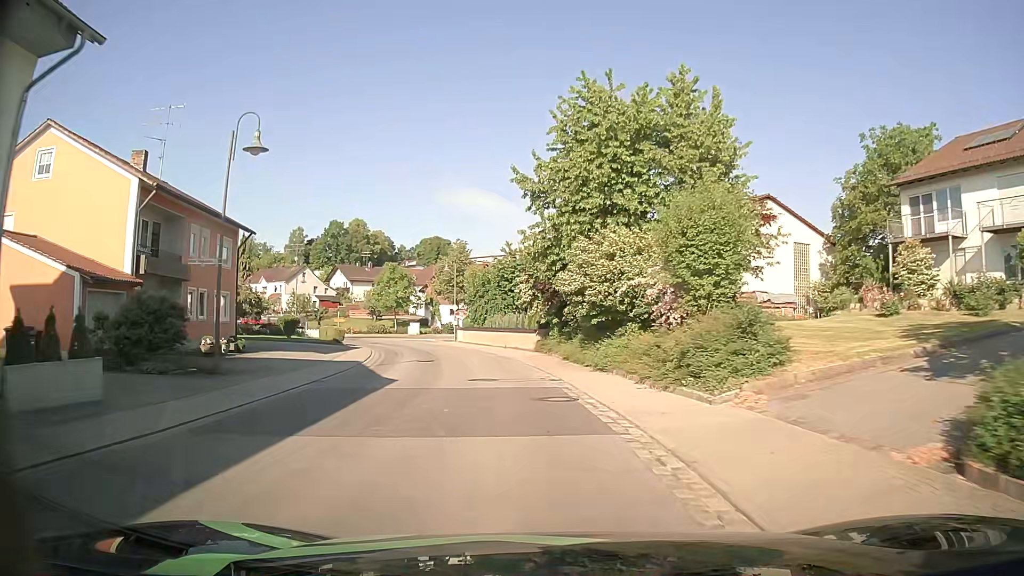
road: secondary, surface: asphalt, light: Day
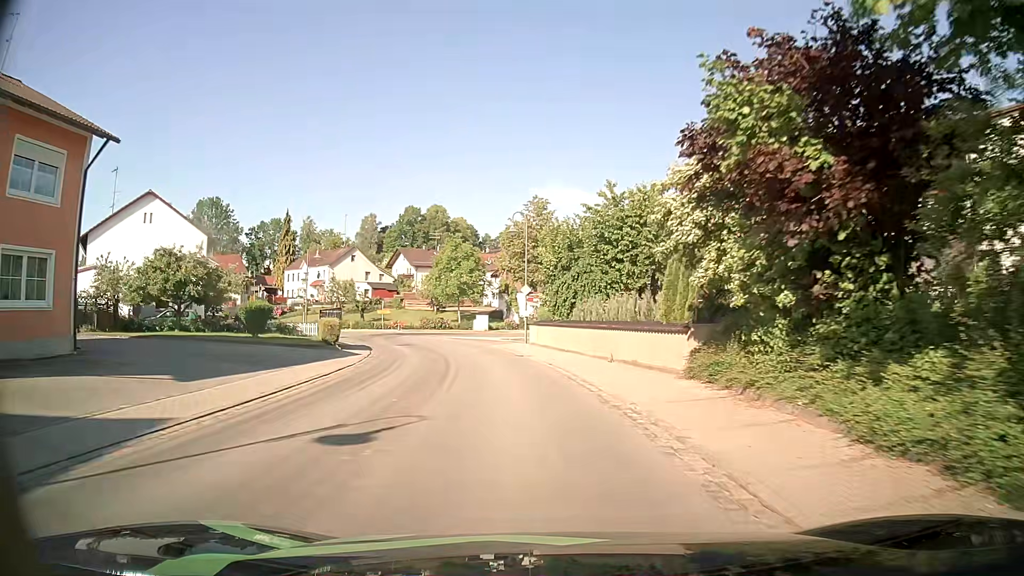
(-1.5, +20.5) m; -8°
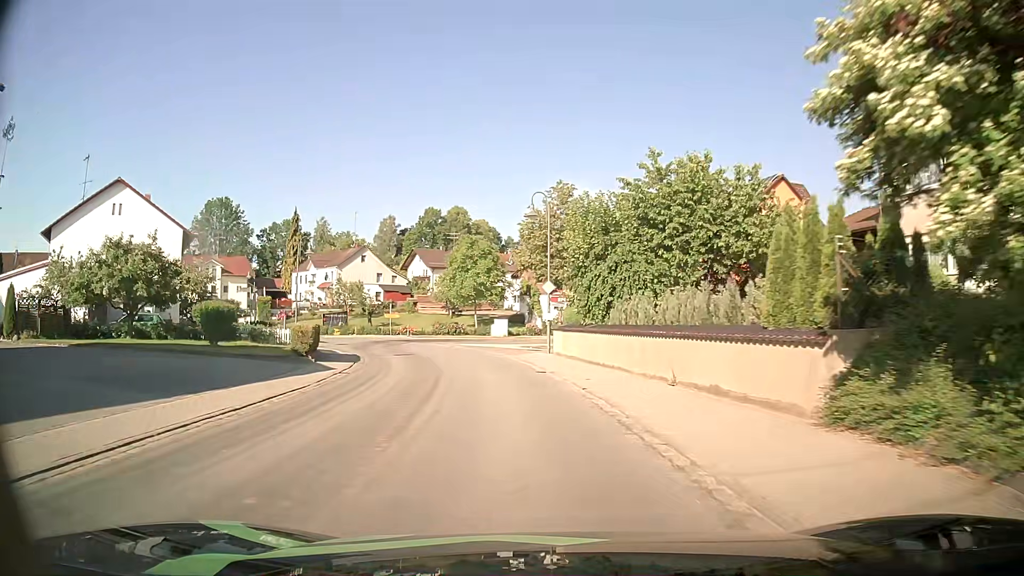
(-0.1, +6.7) m; -1°
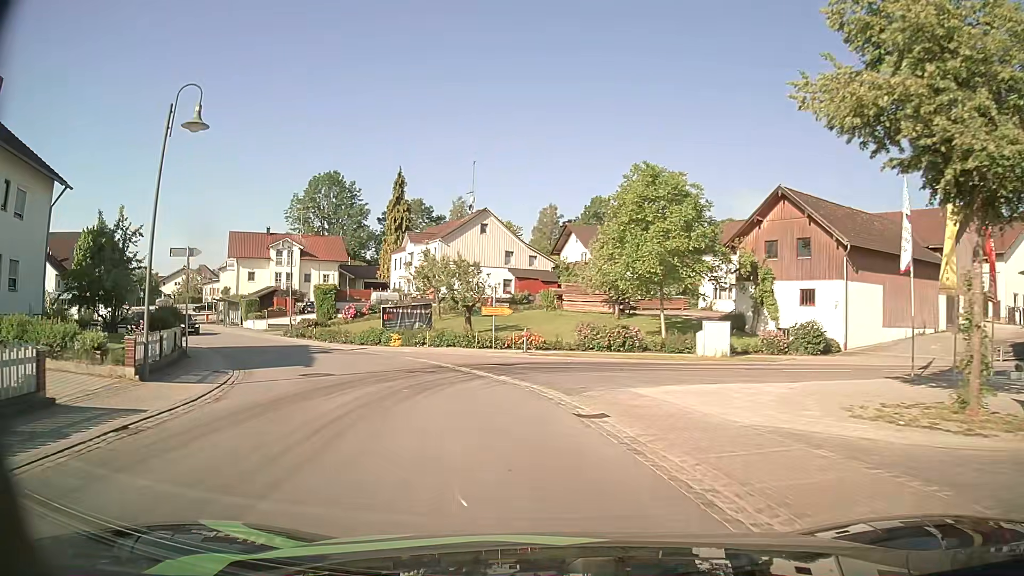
(-3.8, +30.2) m; -15°
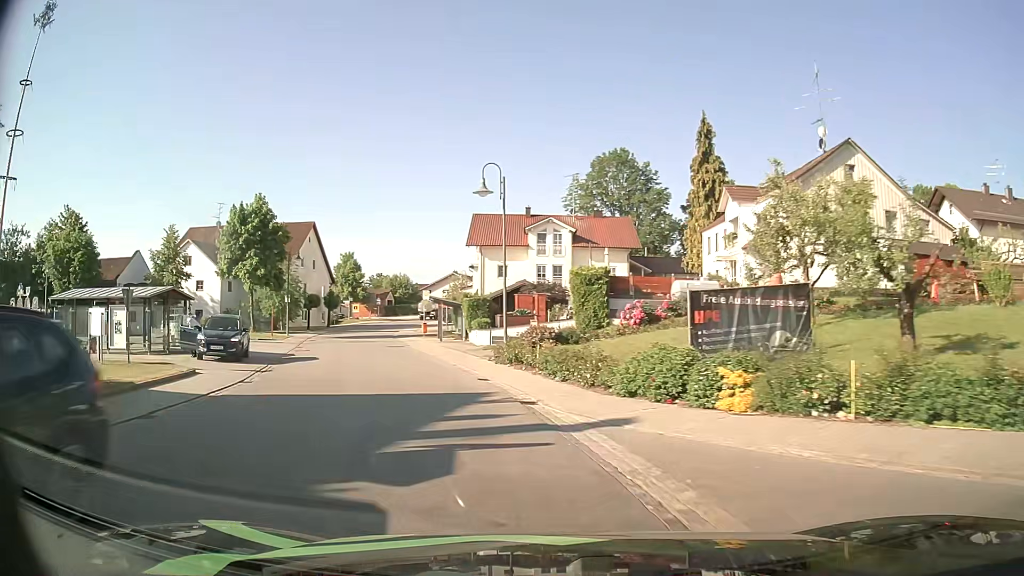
(-4.6, +23.2) m; -25°
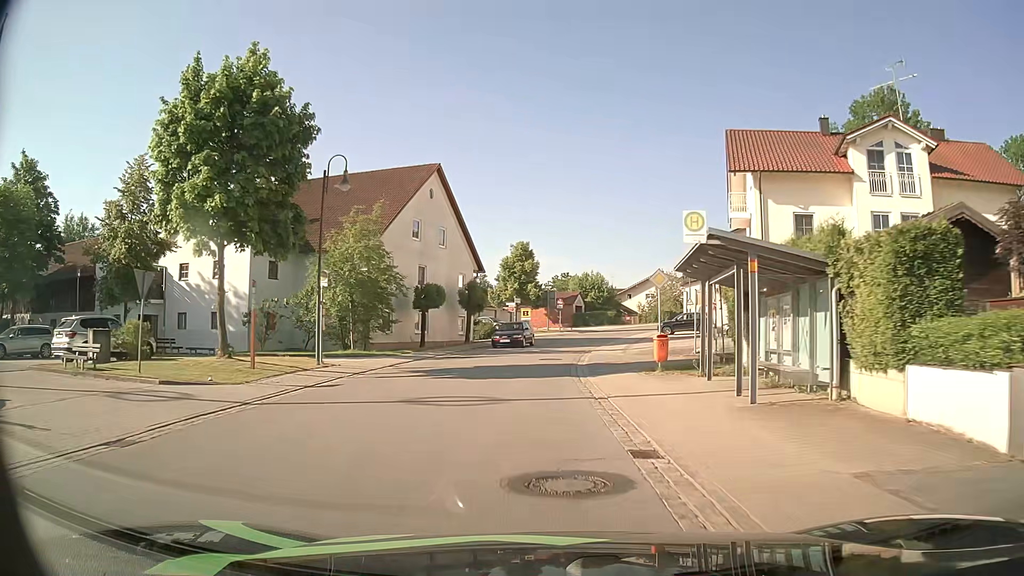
(-6.8, +30.5) m; -17°
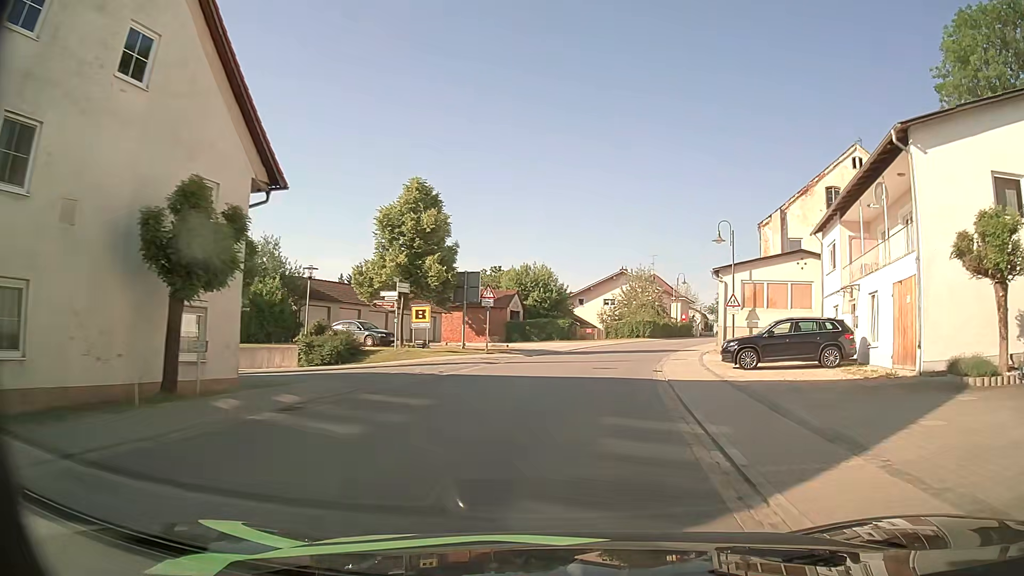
(+0.2, +31.7) m; +6°
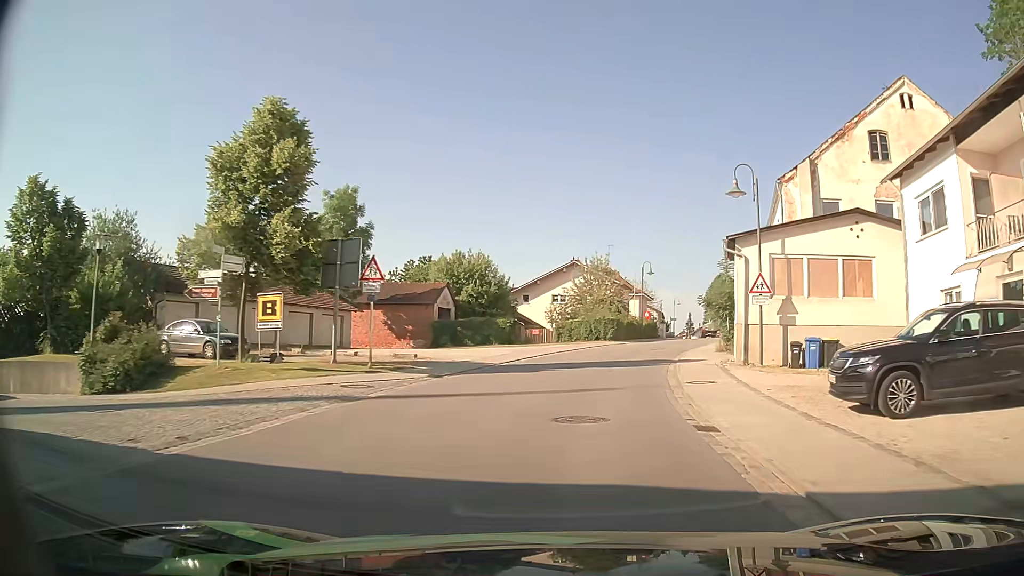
(+0.6, +12.9) m; +4°
(0, +10) (+2, +20) (+4, +30) (+7, +39) (+11, +48) (+14, +58) (+18, +67) (+21, +77) (+23, +86) (+26, +96) m
